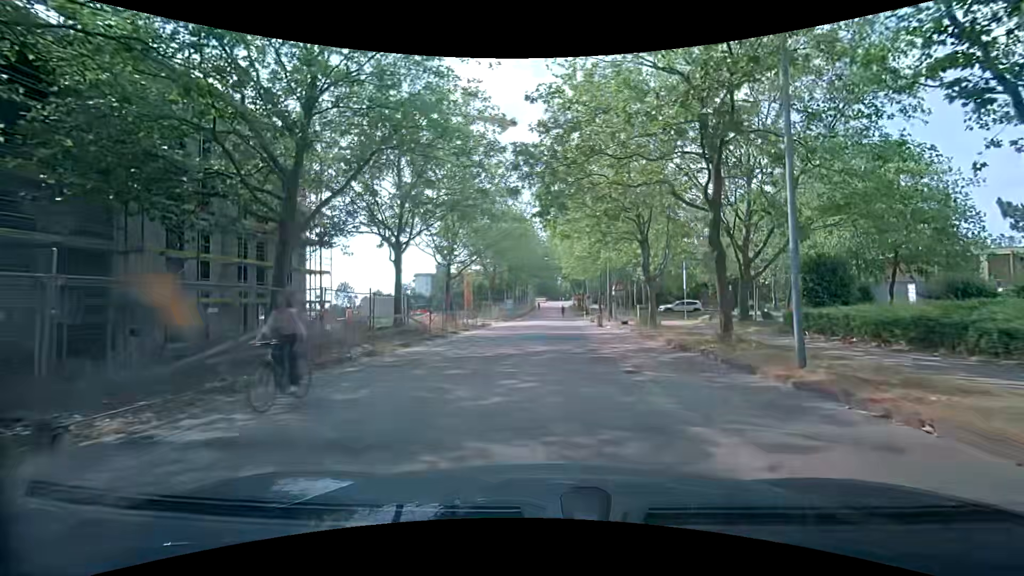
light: Day
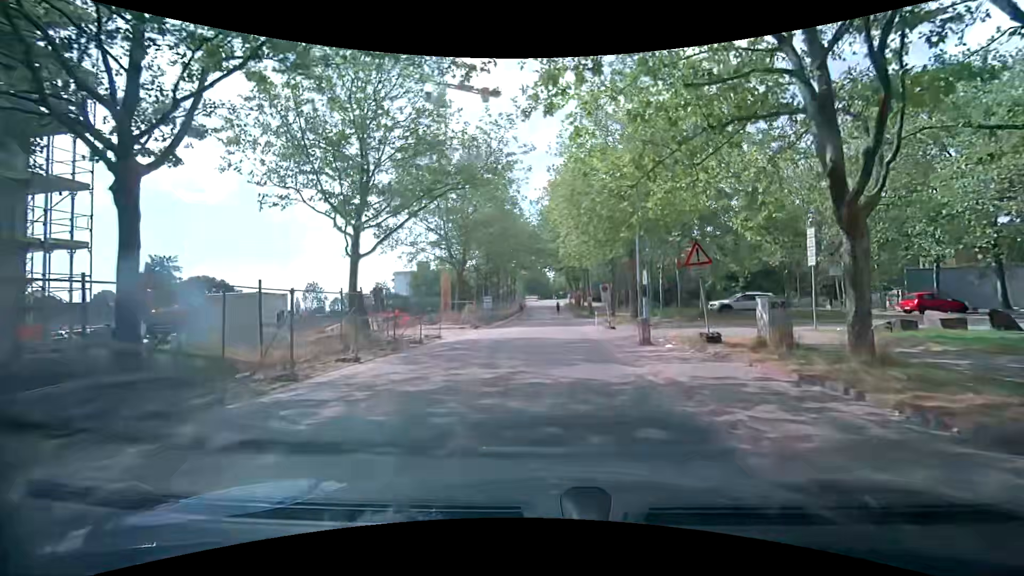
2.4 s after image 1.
(+0.2, +18.1) m; +2°
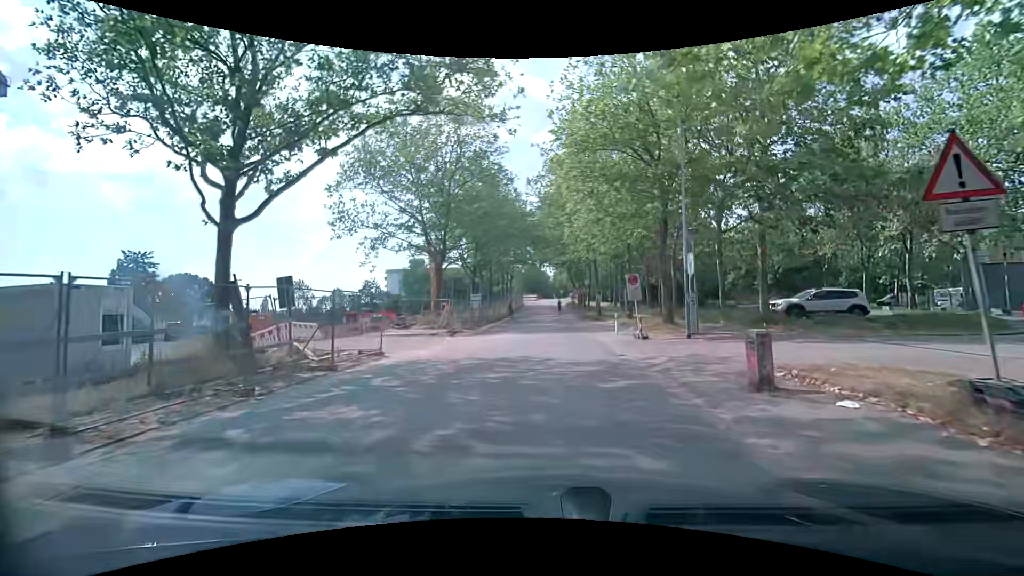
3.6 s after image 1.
(-0.2, +8.9) m; -1°
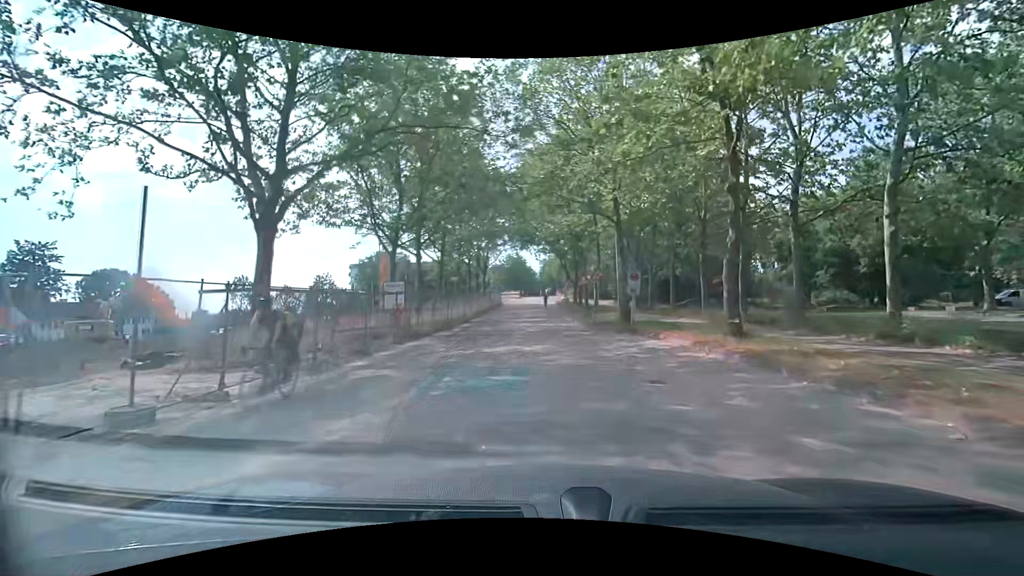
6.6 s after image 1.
(+0.4, +21.5) m; +2°
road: residential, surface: asphalt
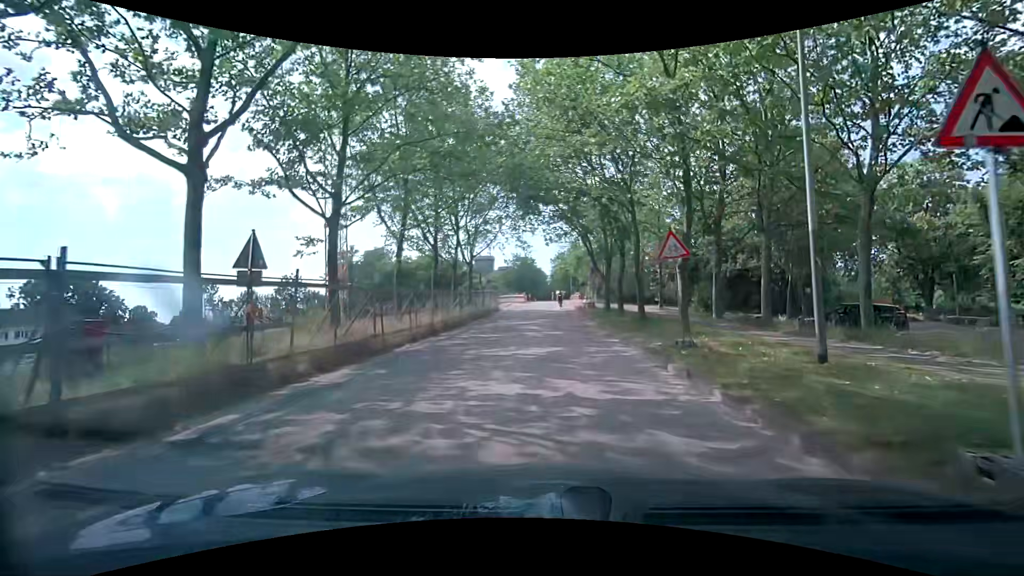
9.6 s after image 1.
(-0.1, +20.9) m; -2°
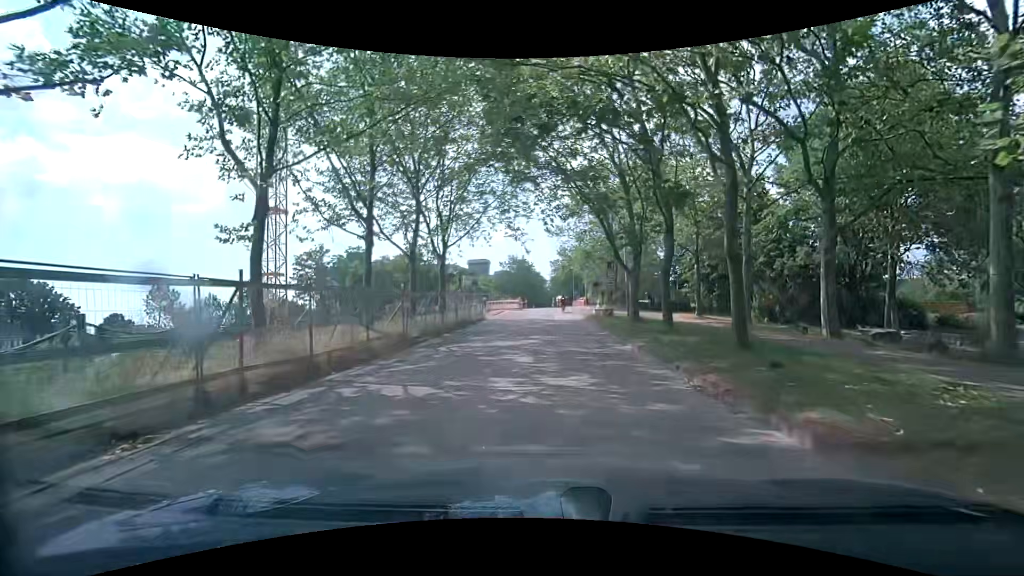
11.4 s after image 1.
(+0.1, +11.9) m; 0°
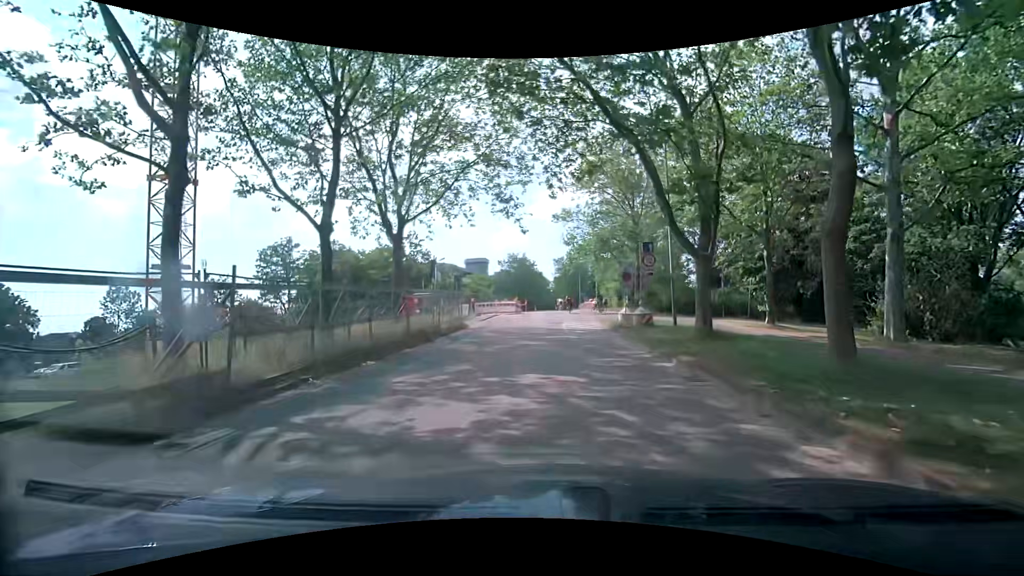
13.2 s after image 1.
(+0.1, +10.7) m; +1°
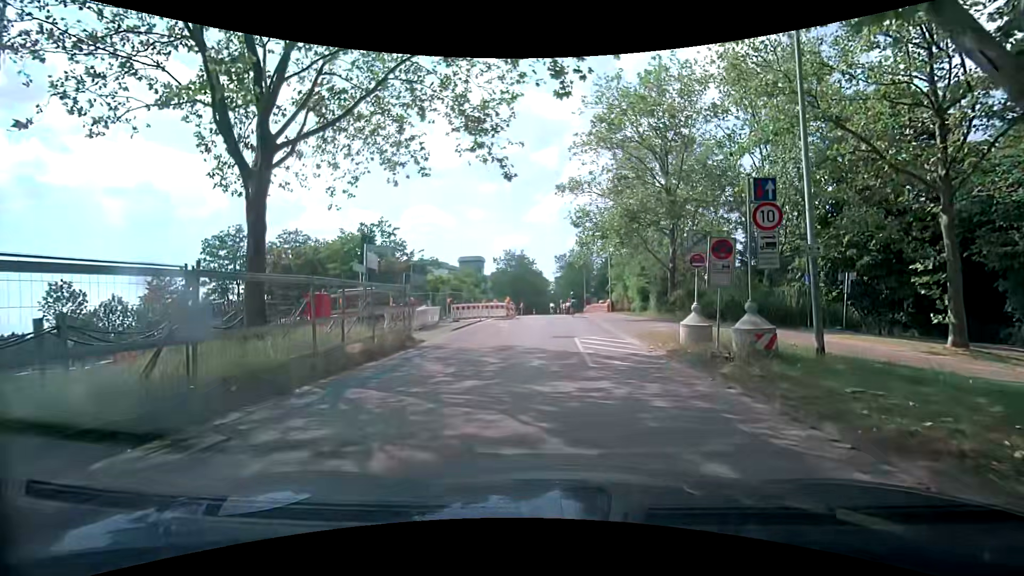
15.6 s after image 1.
(-0.1, +10.8) m; +1°
